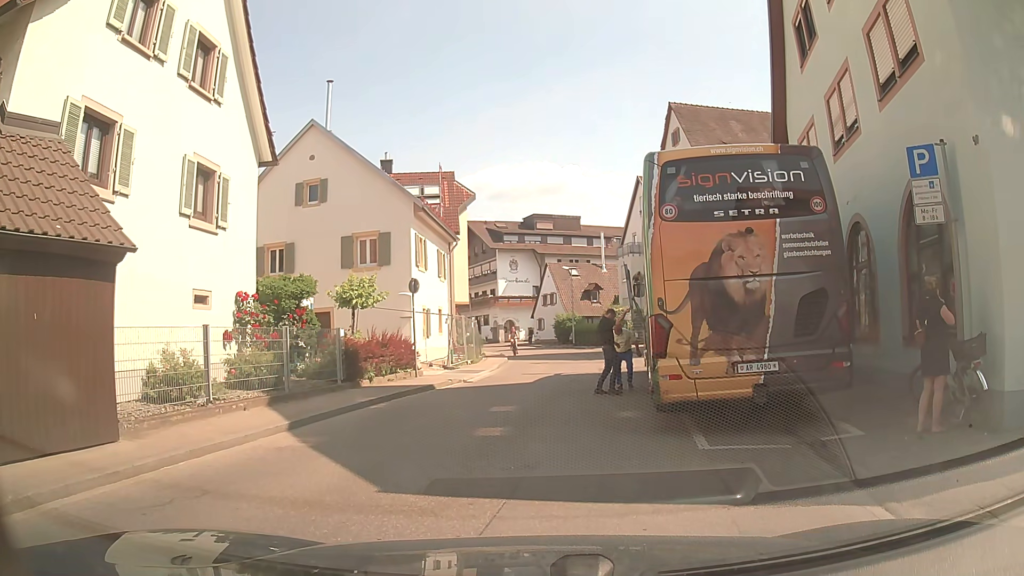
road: tertiary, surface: asphalt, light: Day
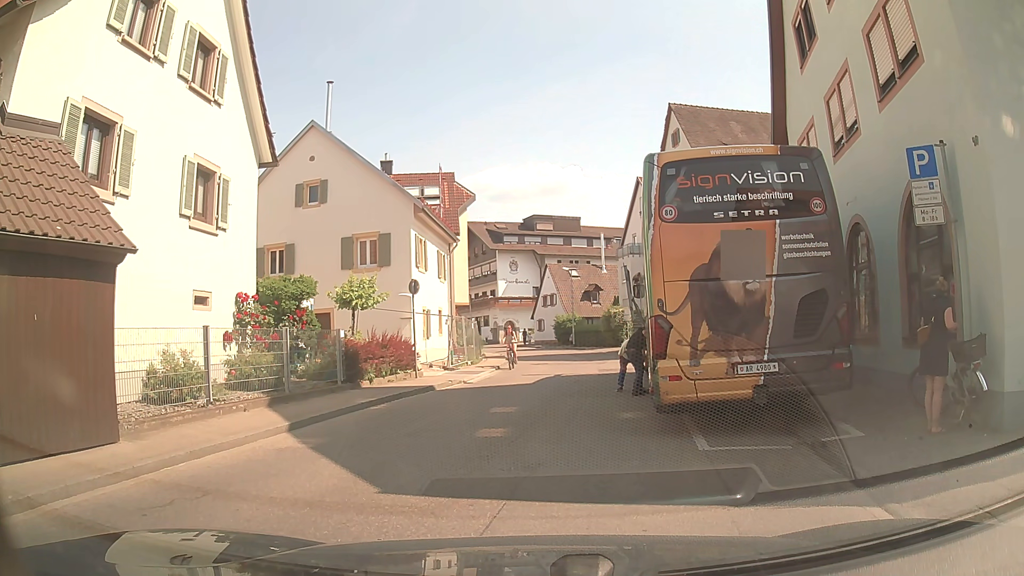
(0.0, +0.1) m; 0°
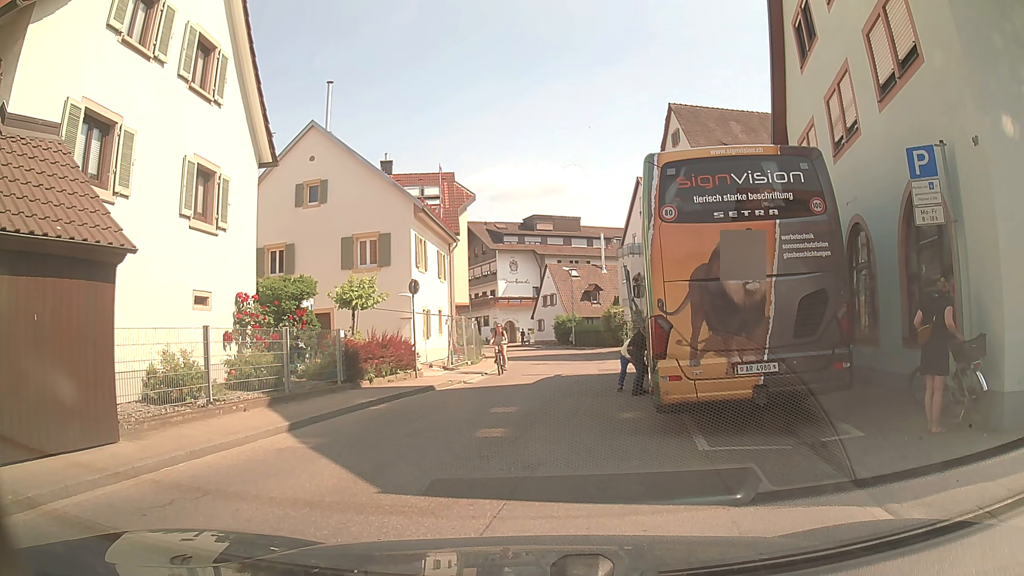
(0.0, 0.0) m; 0°
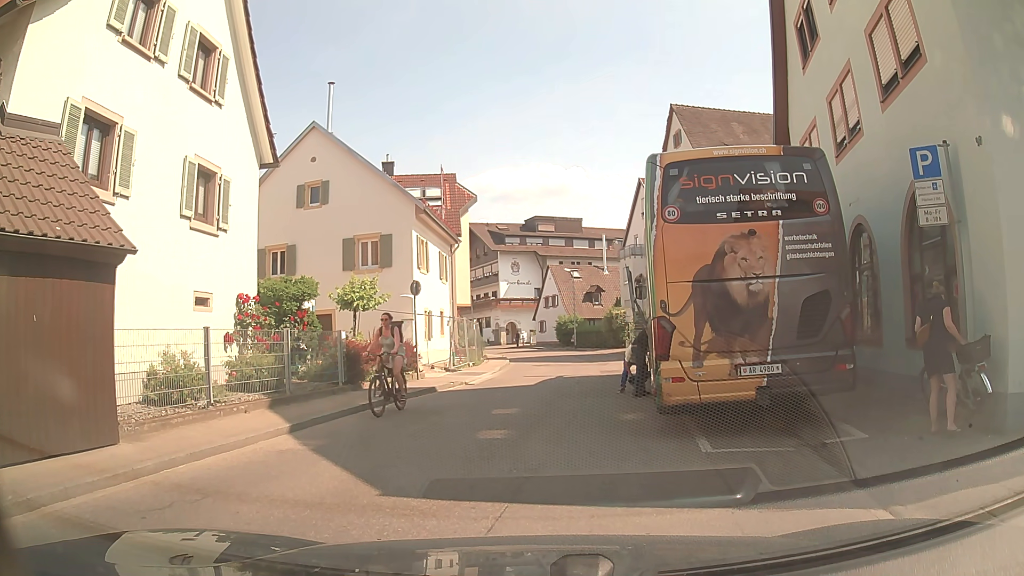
(0.0, 0.0) m; 0°
